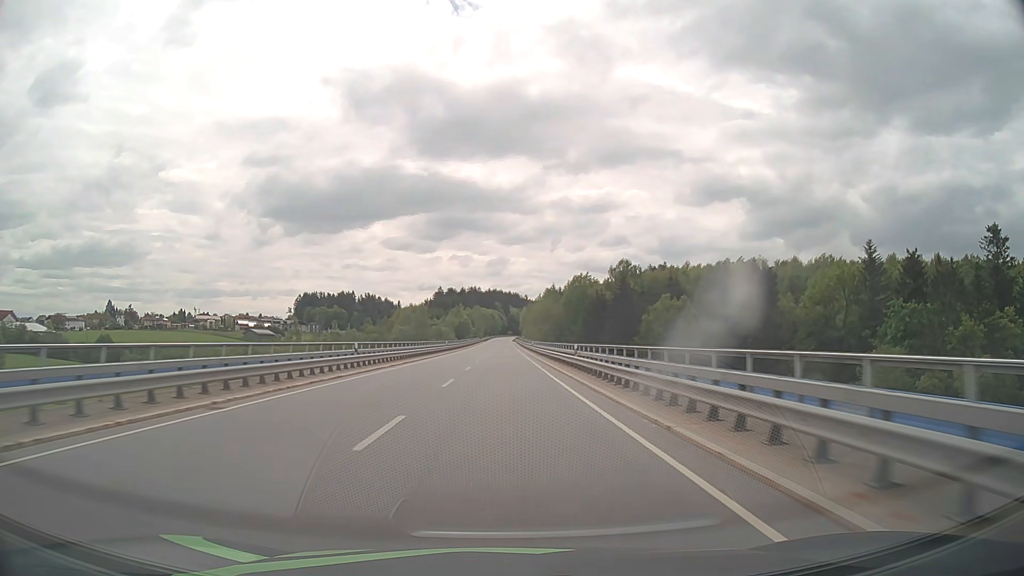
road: primary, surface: asphalt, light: Day
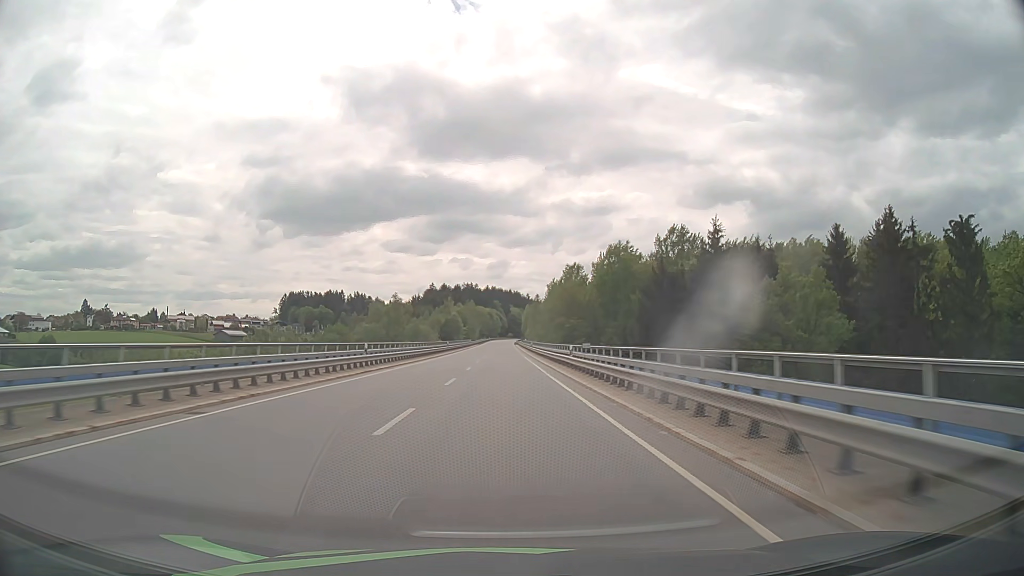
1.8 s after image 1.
(0.0, +46.1) m; 0°
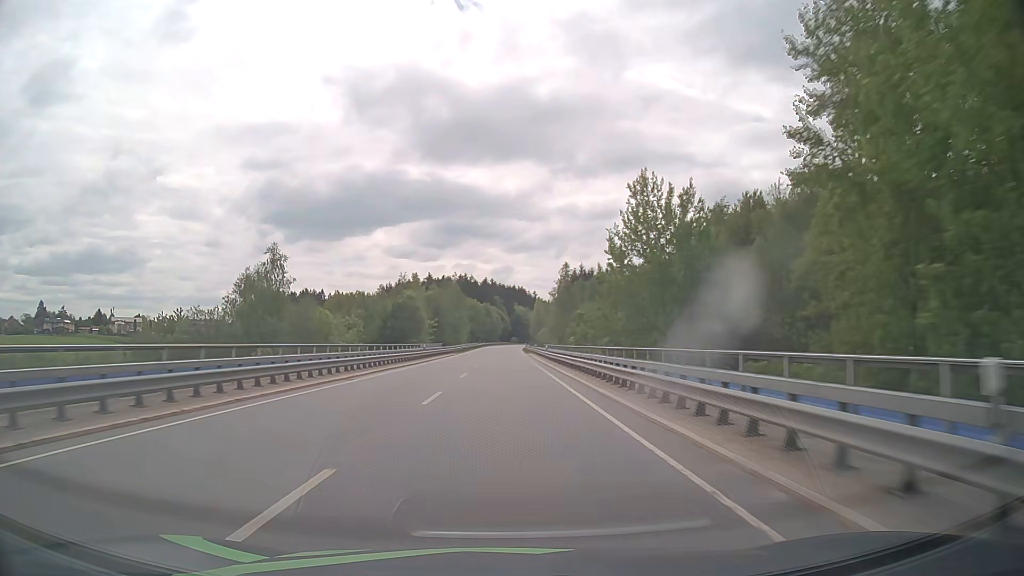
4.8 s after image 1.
(0.0, +77.6) m; 0°
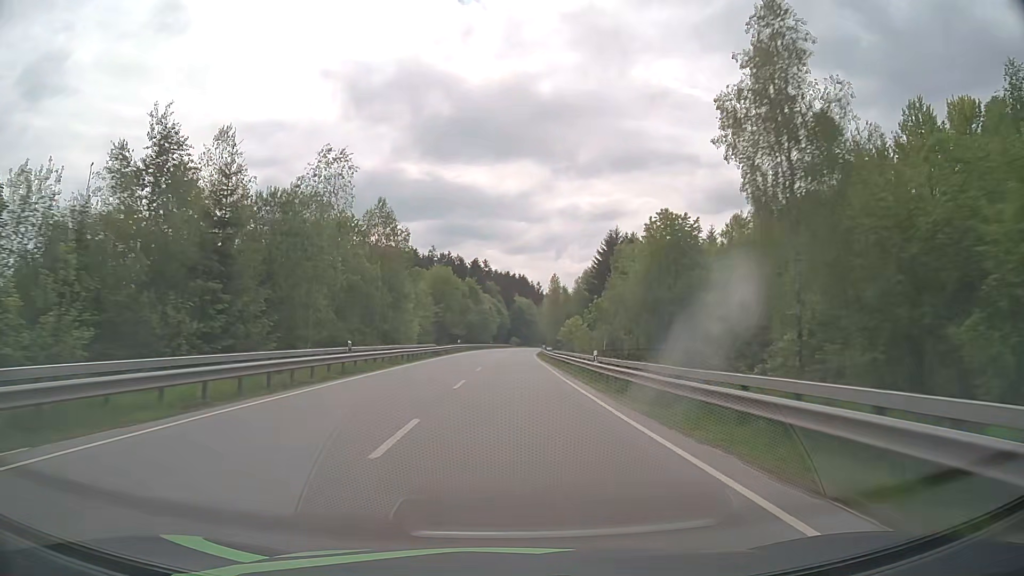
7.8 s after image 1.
(+0.1, +78.1) m; 0°
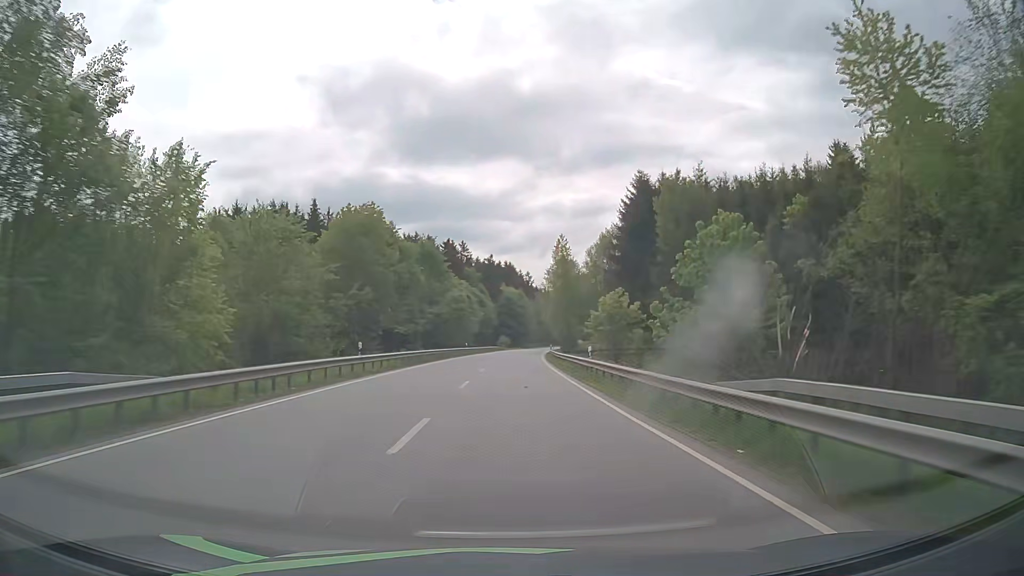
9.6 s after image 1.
(+0.4, +47.0) m; +1°
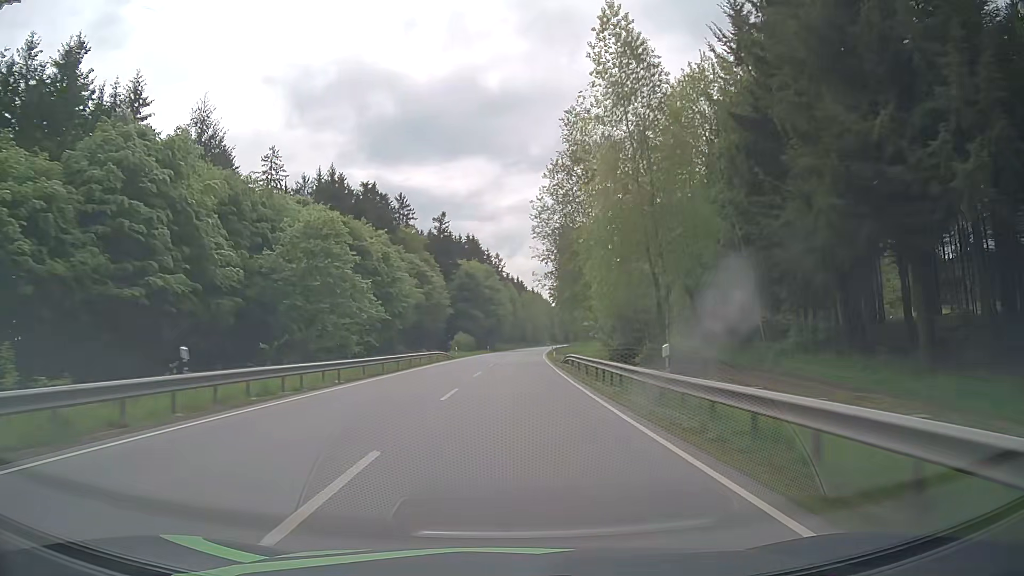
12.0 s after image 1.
(+1.2, +62.9) m; +3°
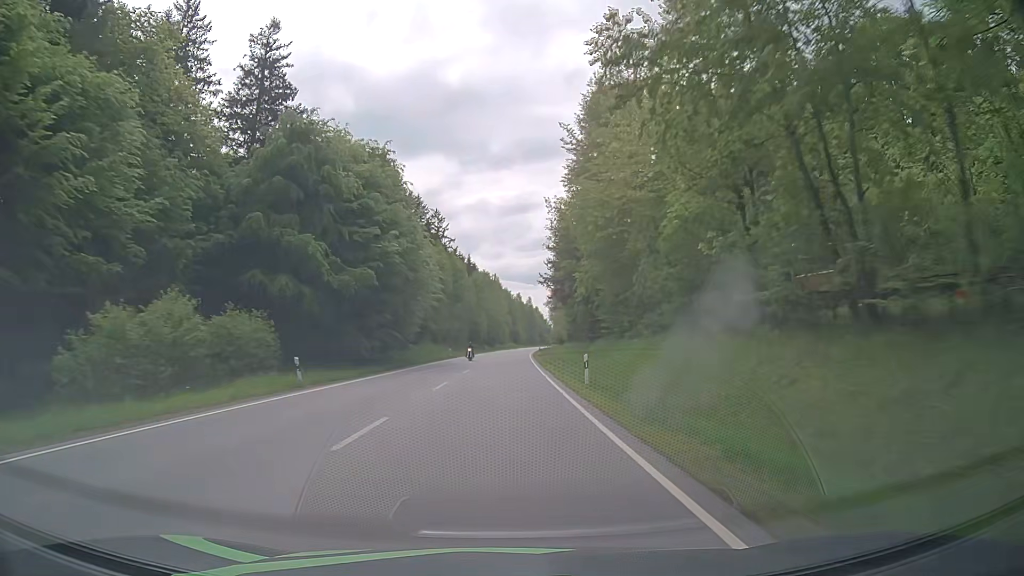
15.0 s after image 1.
(+2.7, +78.7) m; +4°
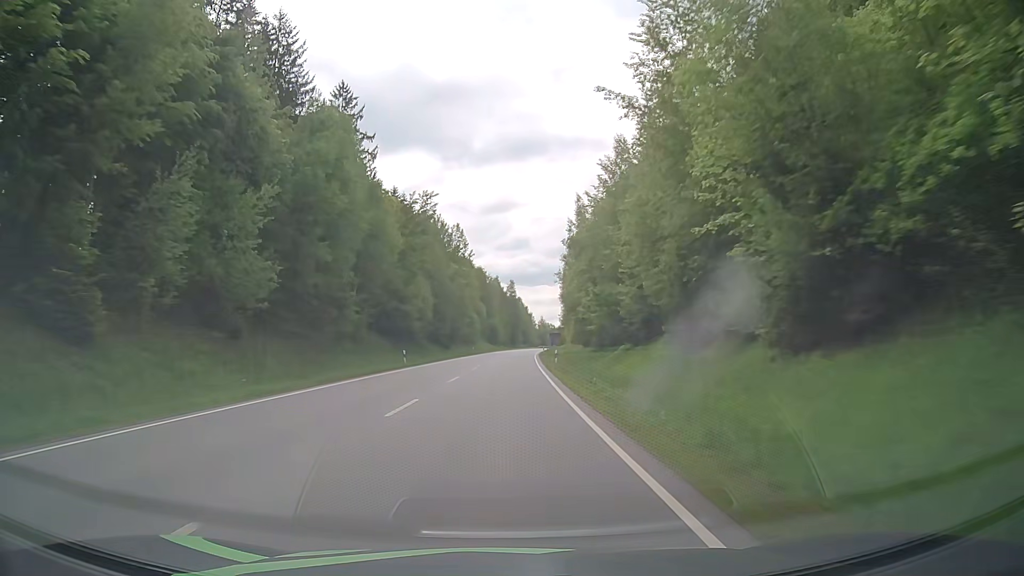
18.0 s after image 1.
(+1.0, +78.7) m; +2°
(0, +10) (0, +20) (0, +30) (0, +40) (0, +50) (0, +60) (+1, +70) (+1, +80) (+1, +90) (+2, +100) m
